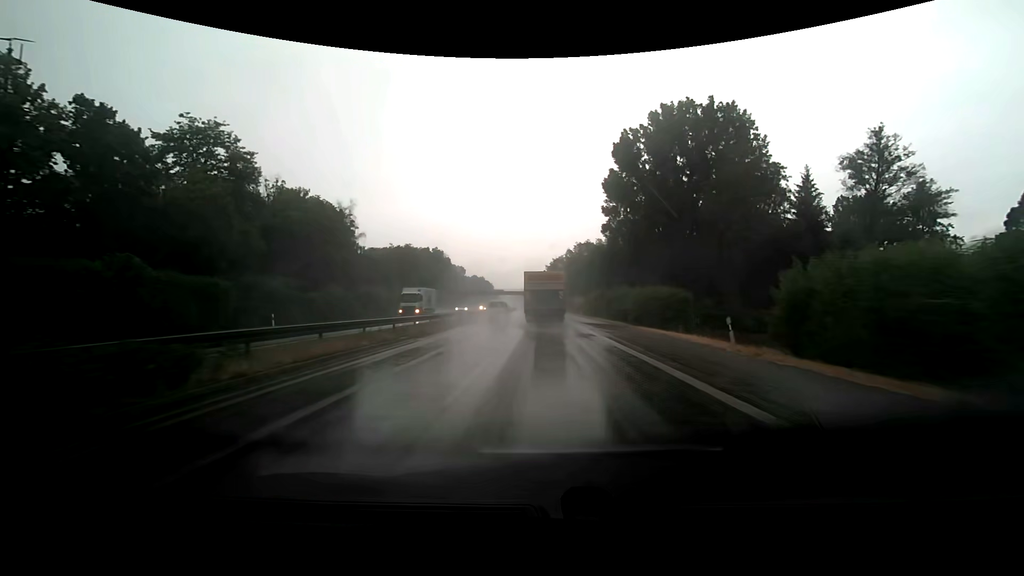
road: trunk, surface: asphalt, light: Day
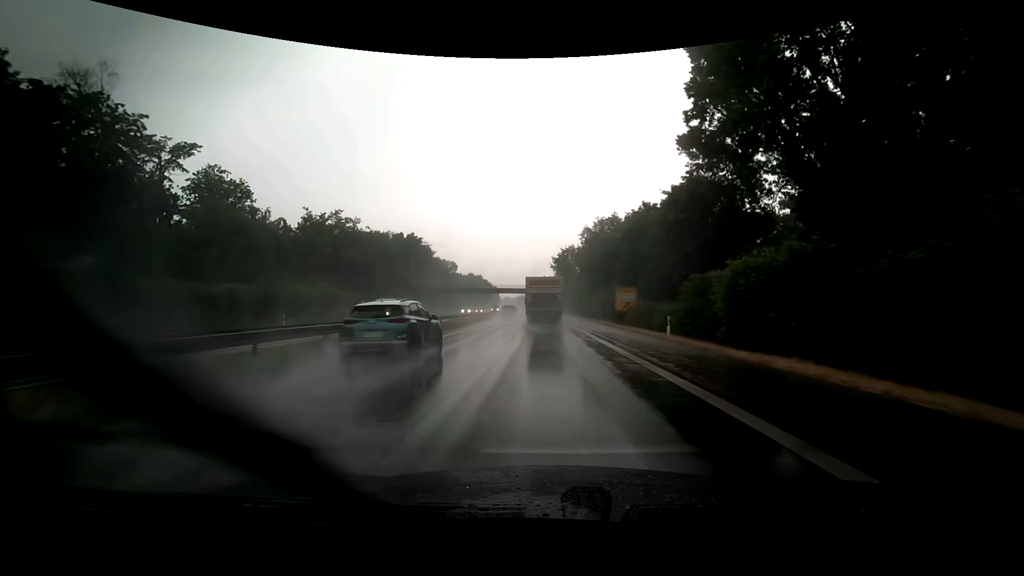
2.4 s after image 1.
(-0.4, +47.7) m; 0°
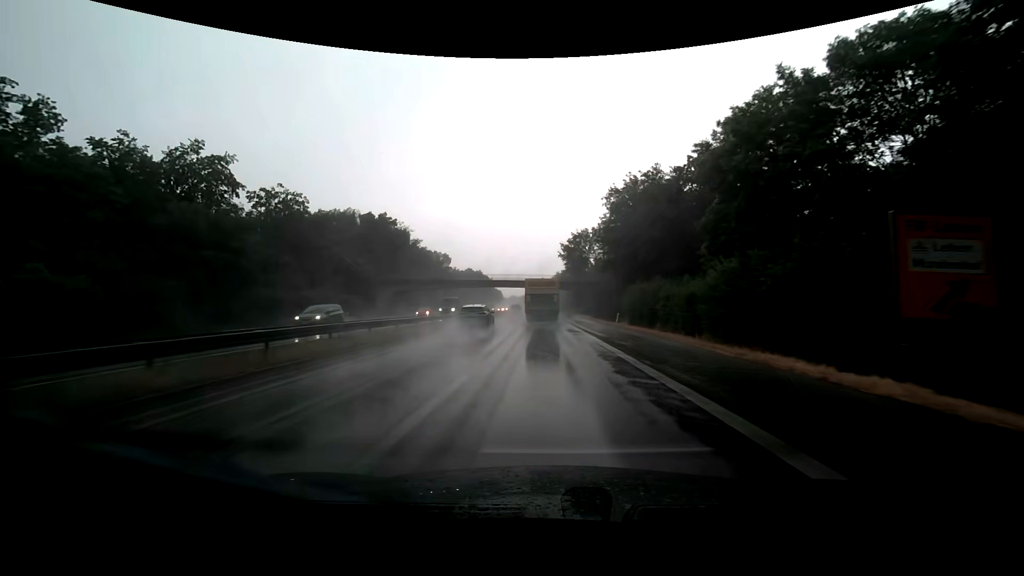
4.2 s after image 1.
(-0.2, +35.5) m; -1°
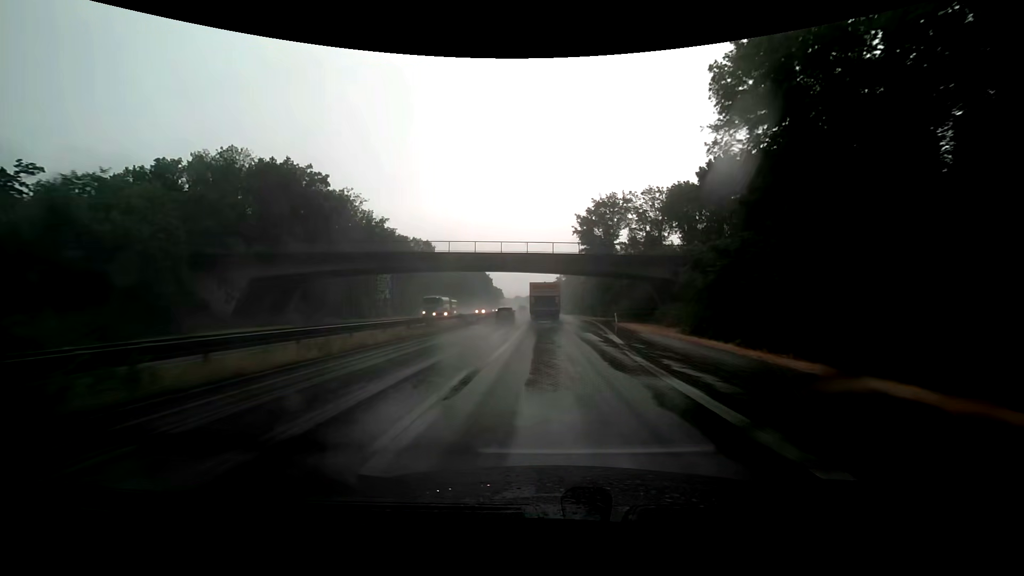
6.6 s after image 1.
(-0.5, +47.2) m; -1°
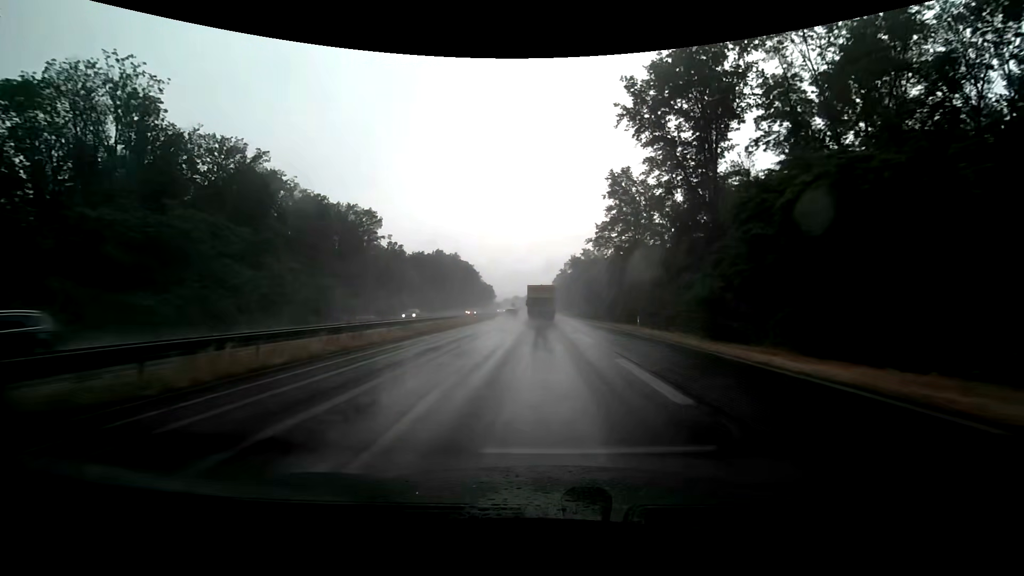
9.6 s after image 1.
(+0.1, +61.6) m; 0°
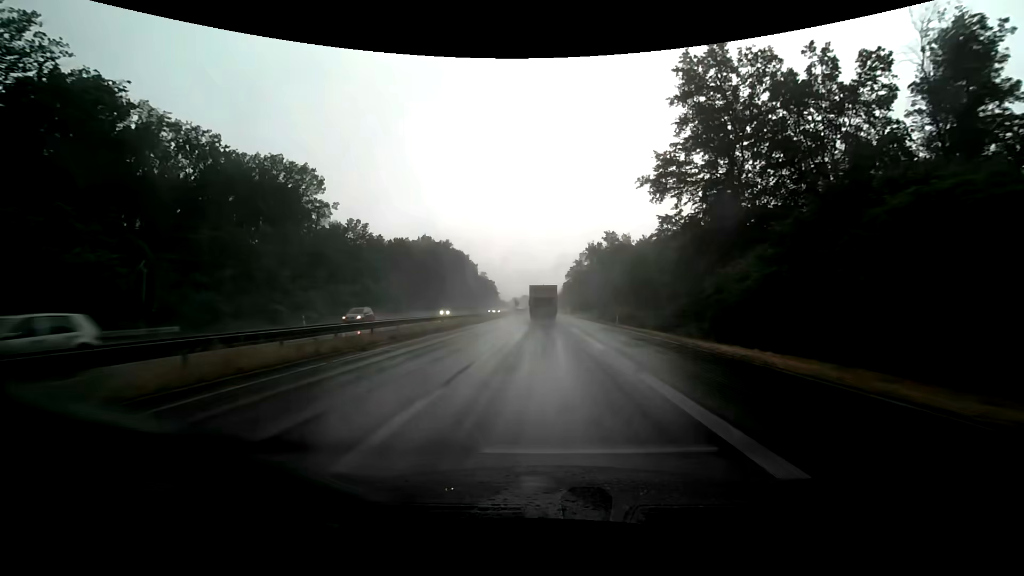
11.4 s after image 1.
(-0.4, +39.1) m; -1°
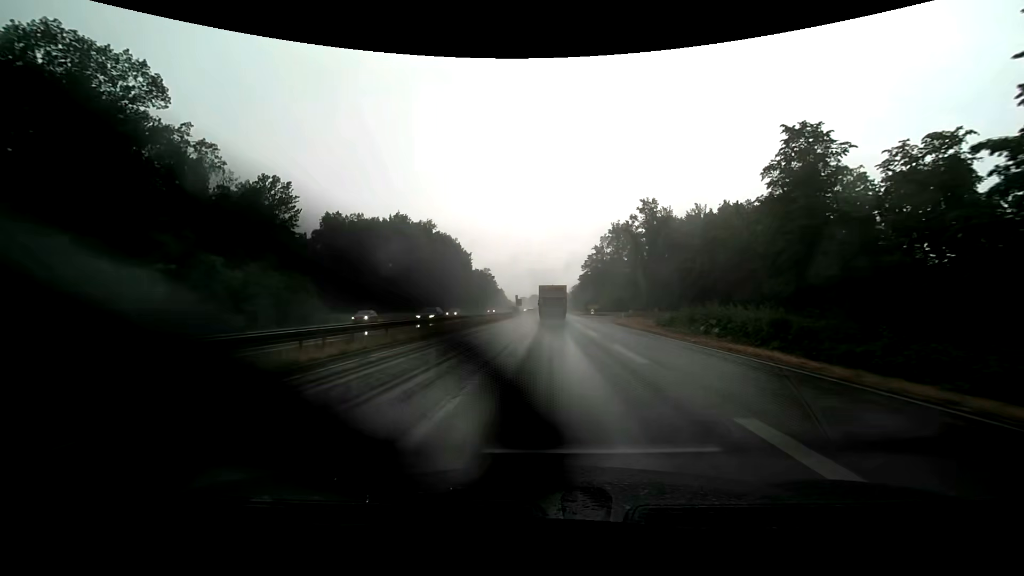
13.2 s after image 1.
(-0.4, +40.1) m; -1°
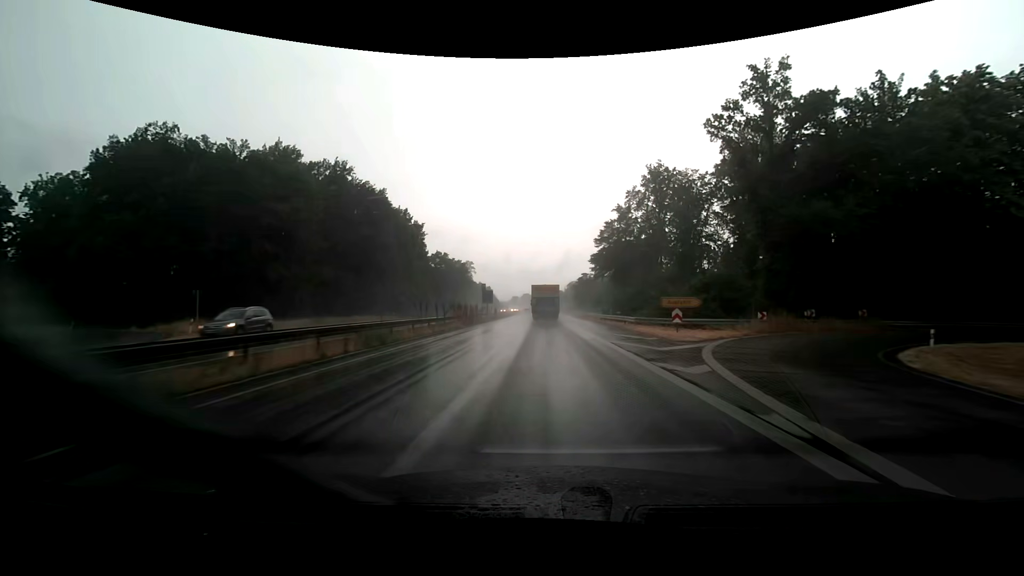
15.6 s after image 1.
(+0.4, +55.0) m; +1°
(0, +10) (0, +20) (0, +30) (0, +40) (0, +50) (0, +60) (0, +70) (0, +80) (-1, +90) (-1, +100) m
